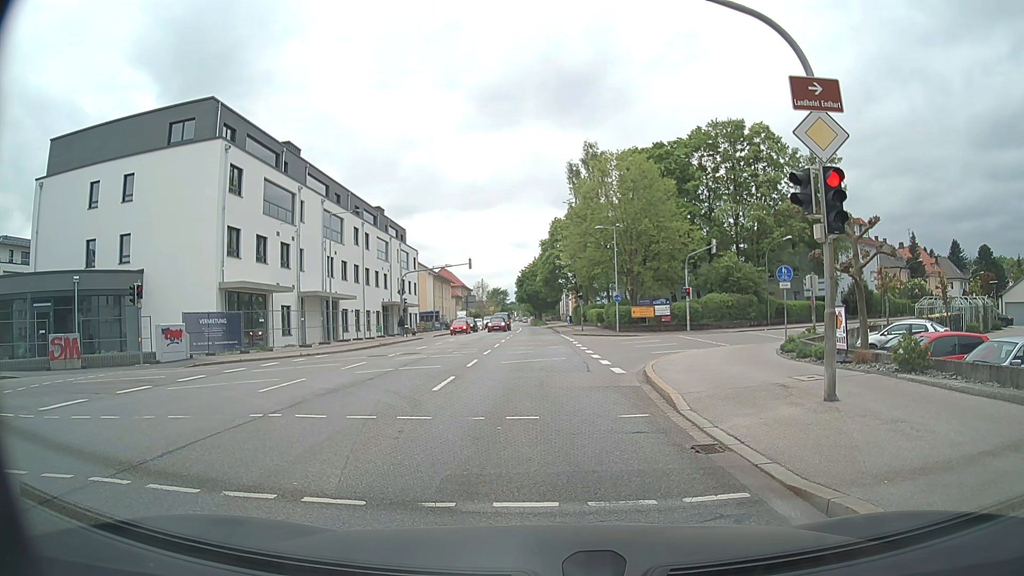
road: secondary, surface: asphalt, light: Day
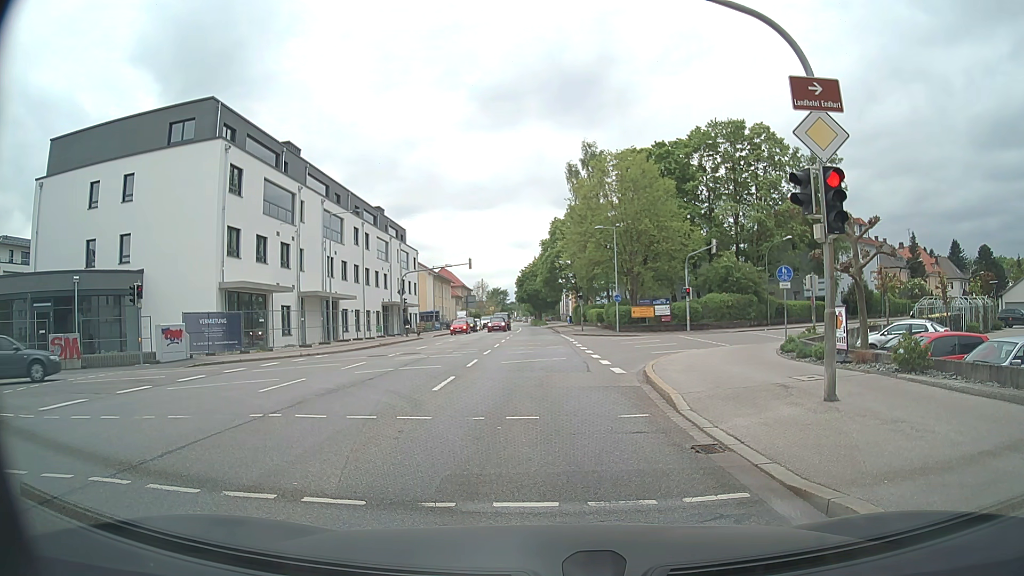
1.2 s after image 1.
(0.0, 0.0) m; 0°
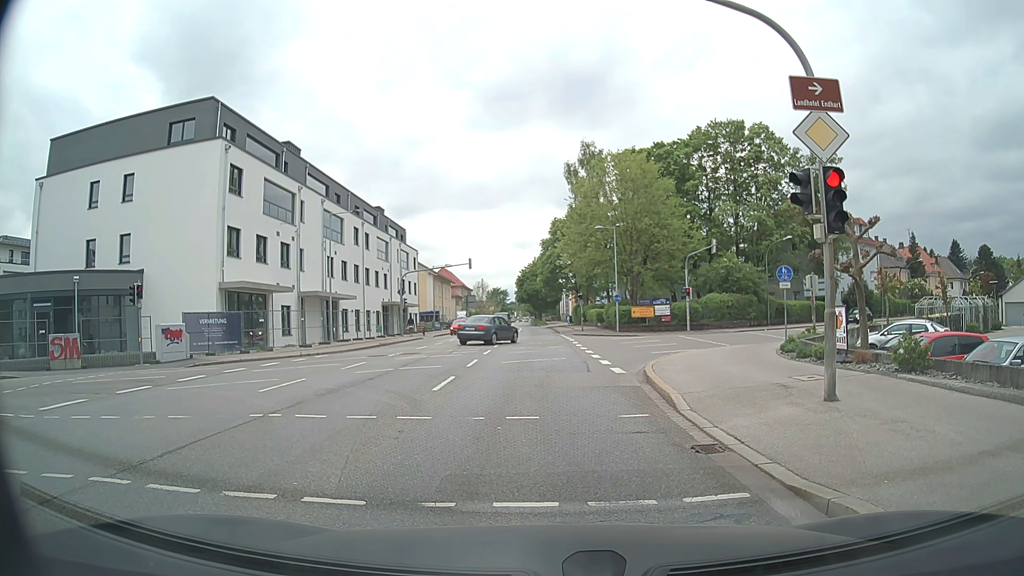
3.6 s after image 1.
(0.0, 0.0) m; 0°
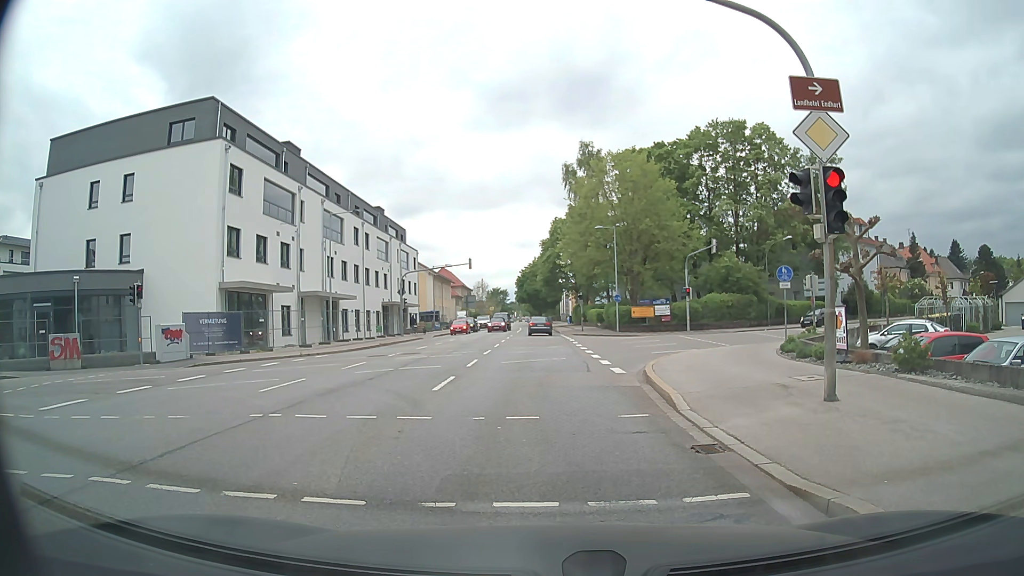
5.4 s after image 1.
(0.0, 0.0) m; 0°
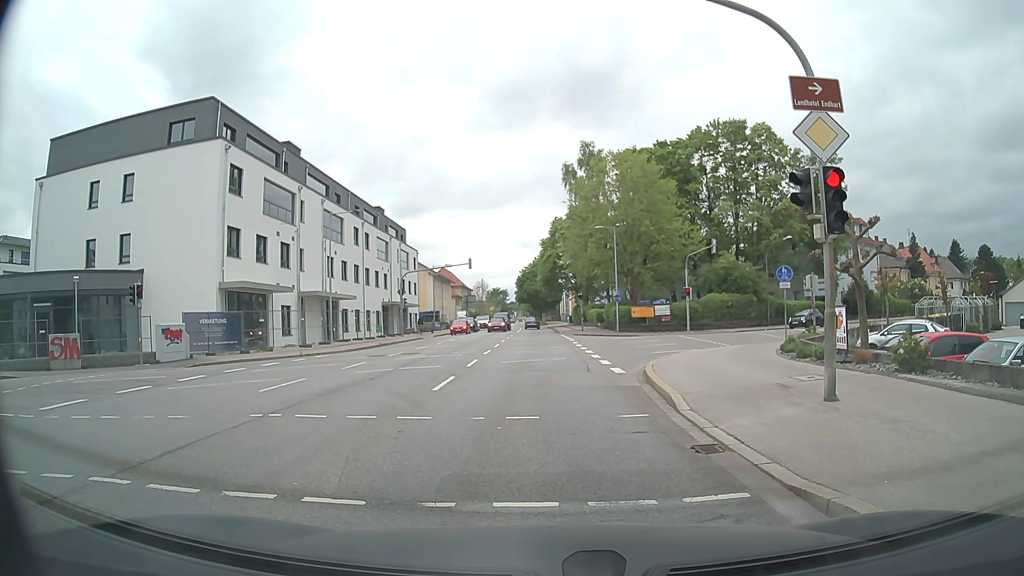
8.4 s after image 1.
(0.0, 0.0) m; 0°
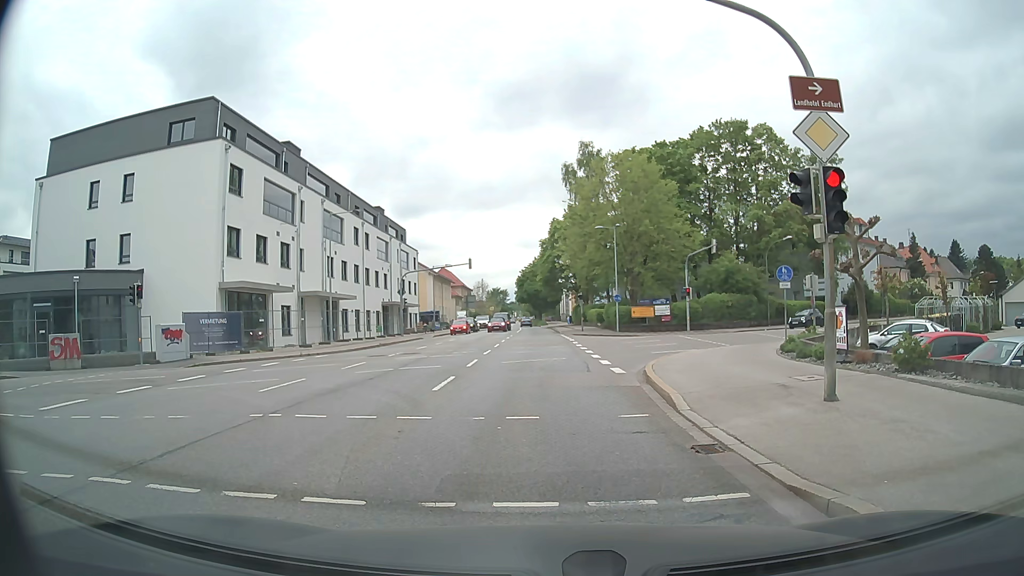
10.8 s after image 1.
(0.0, 0.0) m; 0°
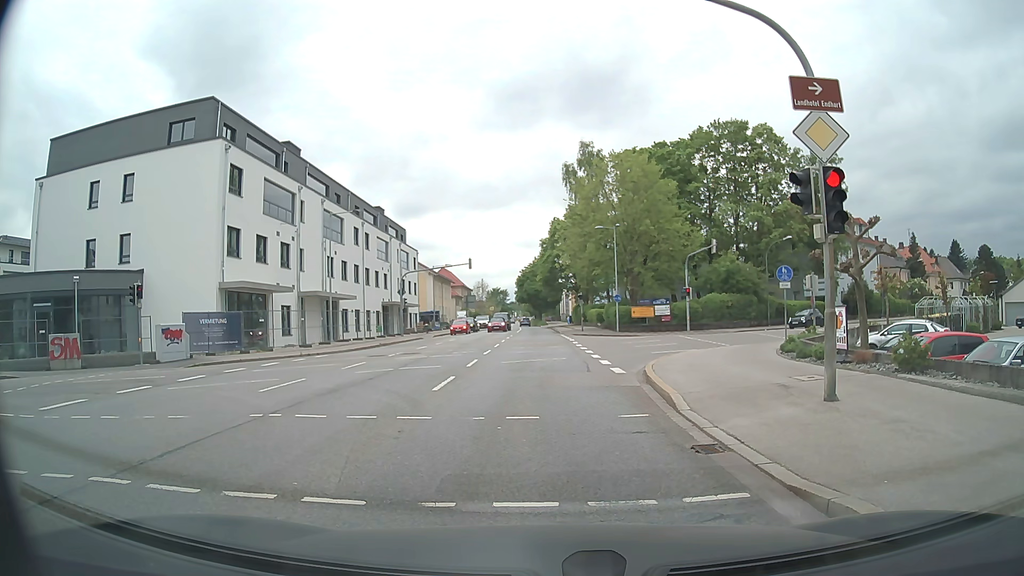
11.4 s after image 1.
(0.0, 0.0) m; 0°
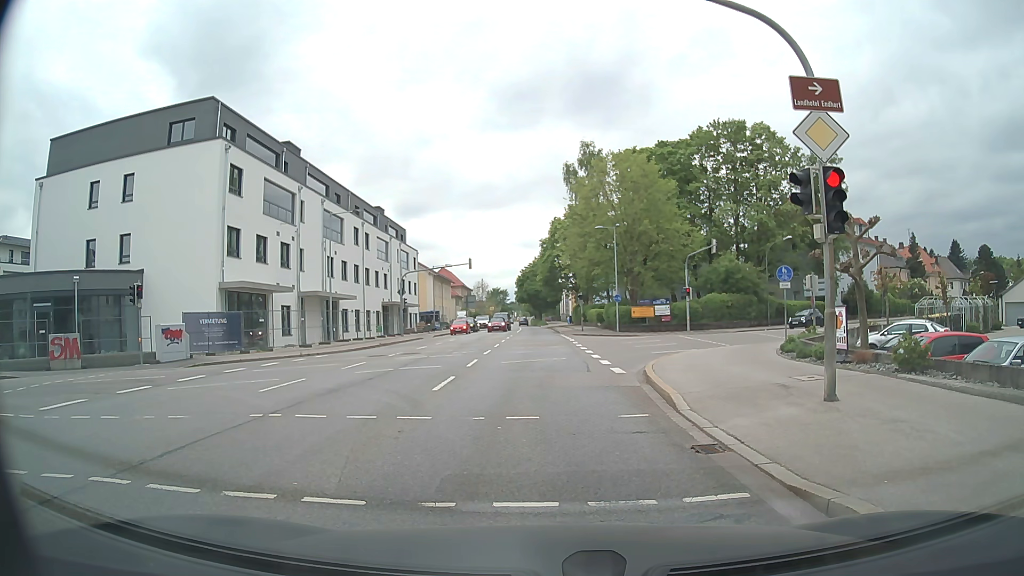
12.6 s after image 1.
(0.0, 0.0) m; 0°
